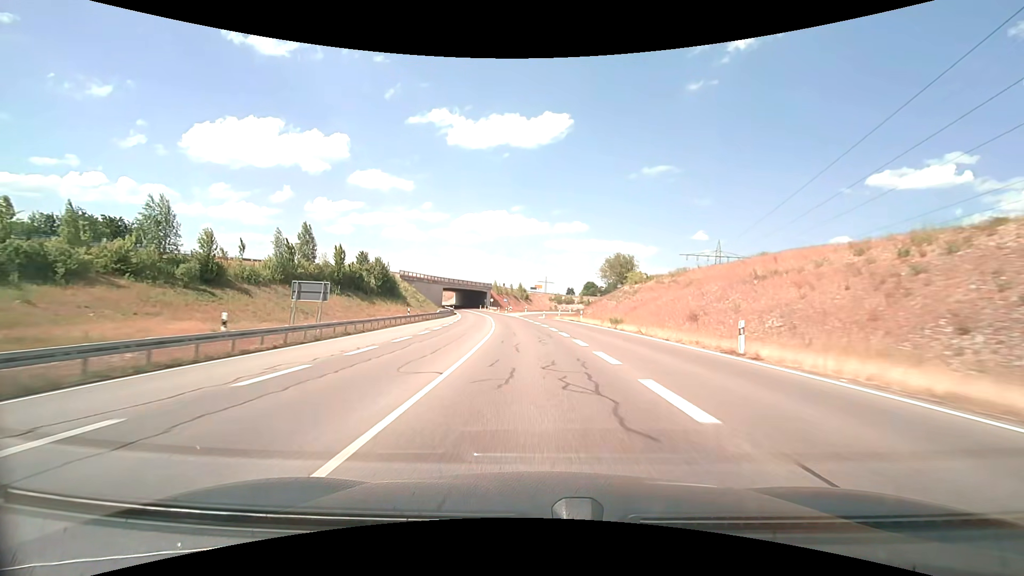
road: trunk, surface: asphalt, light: Day
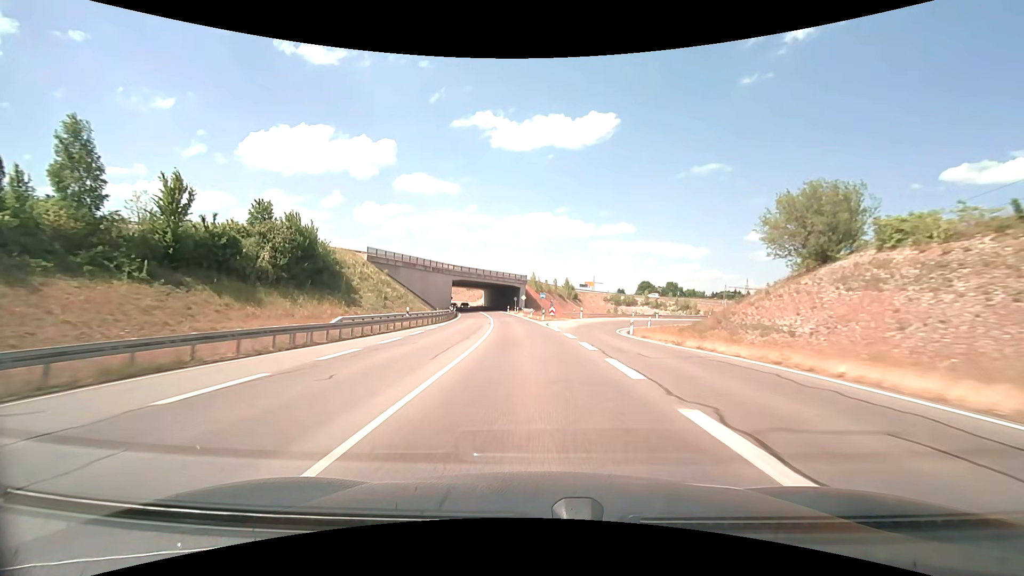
(-2.0, +44.6) m; -5°
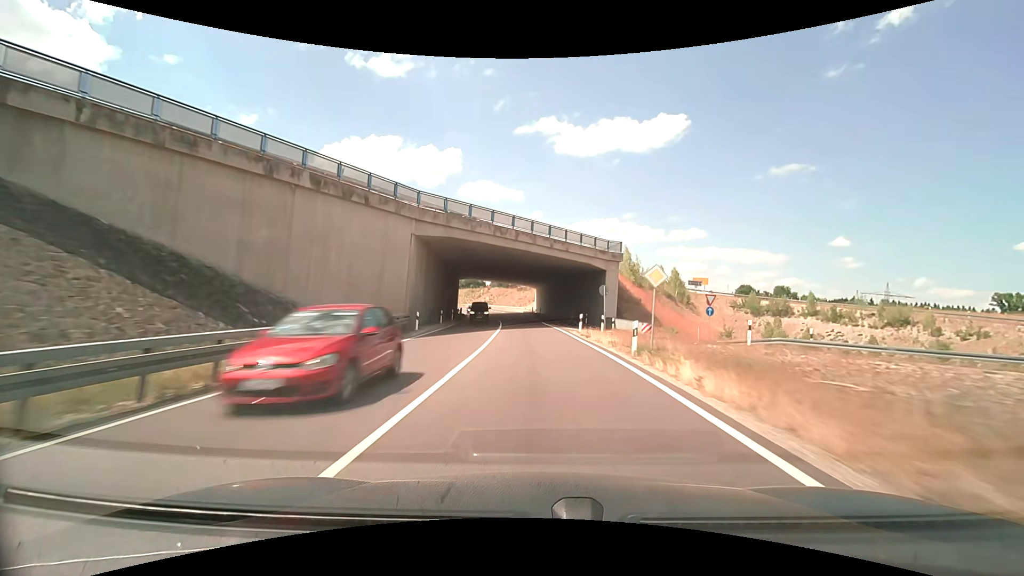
(-3.7, +59.2) m; -7°
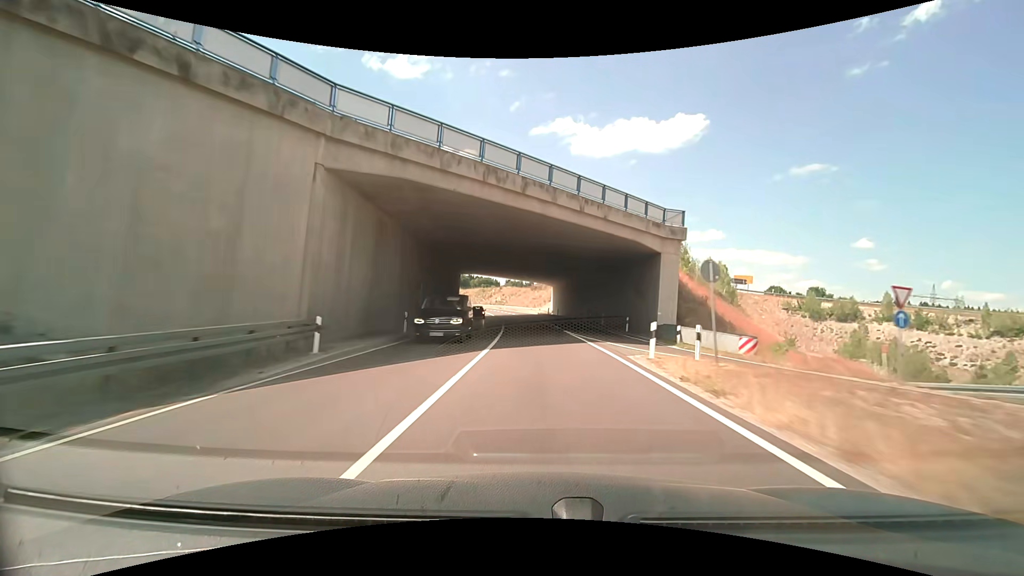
(-0.2, +14.8) m; -2°
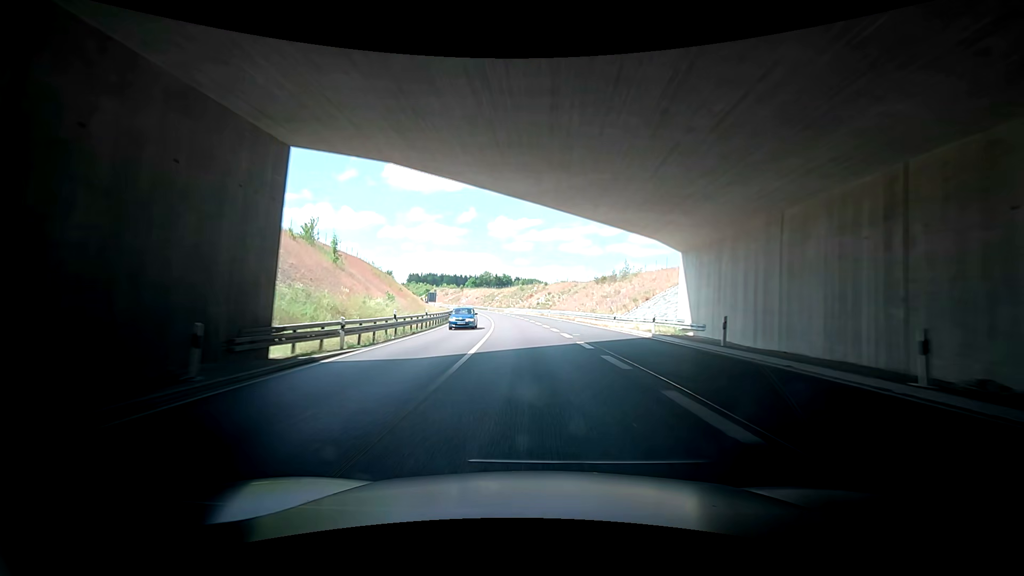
(-1.2, +59.1) m; 0°
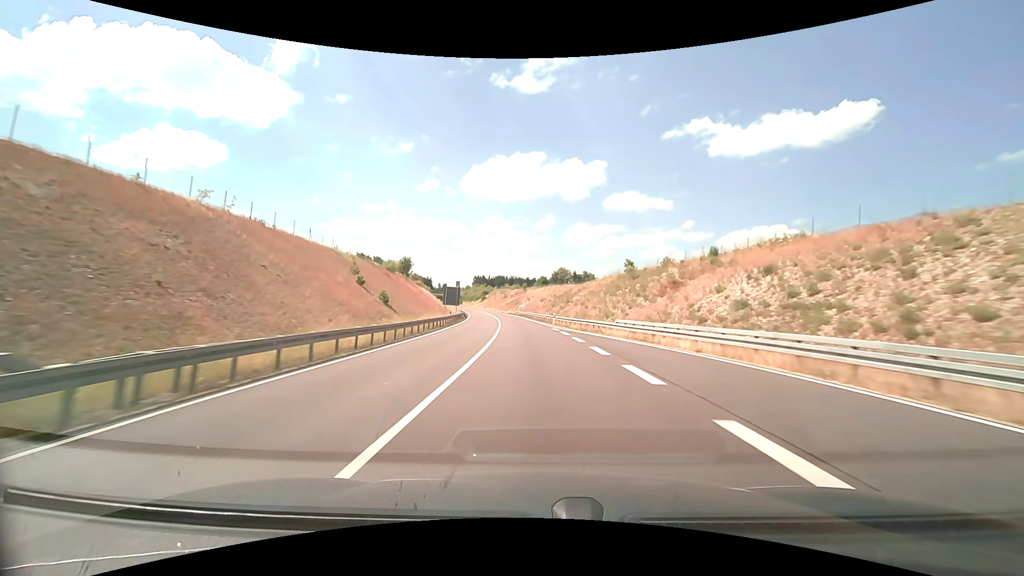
(-10.8, +72.8) m; -15°
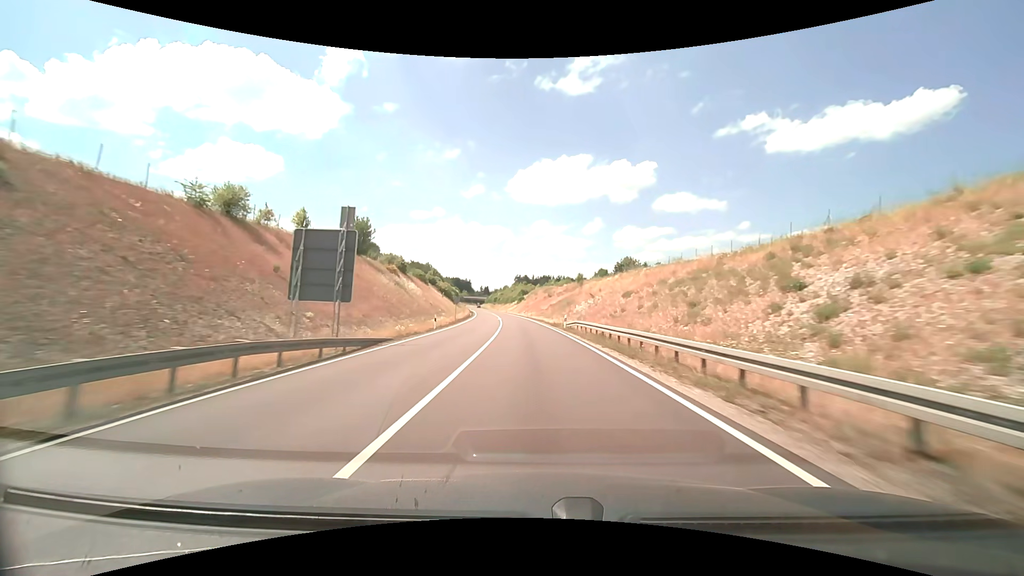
(-3.0, +60.7) m; -5°
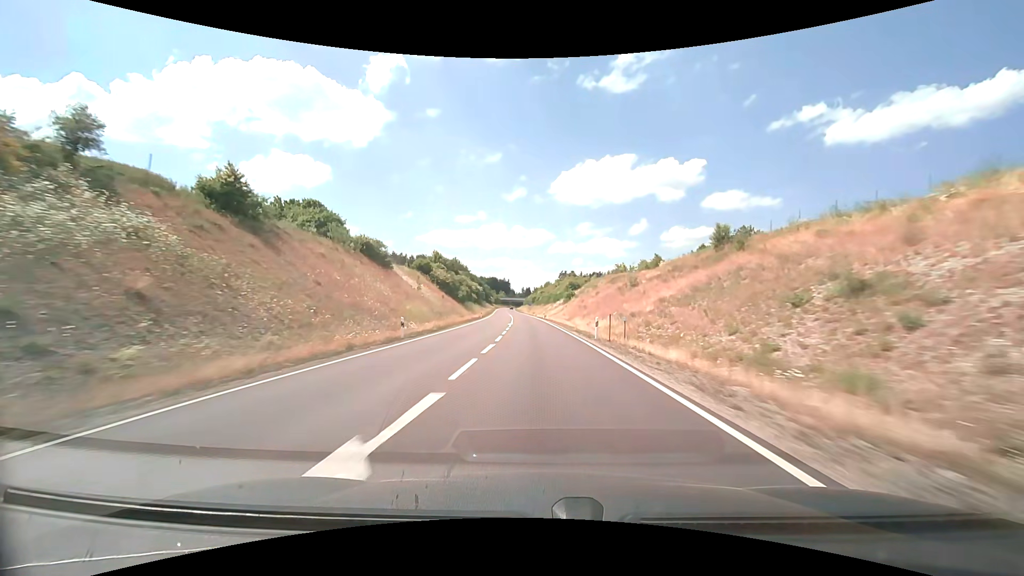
(-2.9, +62.7) m; -5°
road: primary
(0, +10) (0, +20) (0, +30) (-1, +40) (-1, +50) (-1, +60) (-2, +70) (-2, +80) (-3, +90) (-4, +100) m
